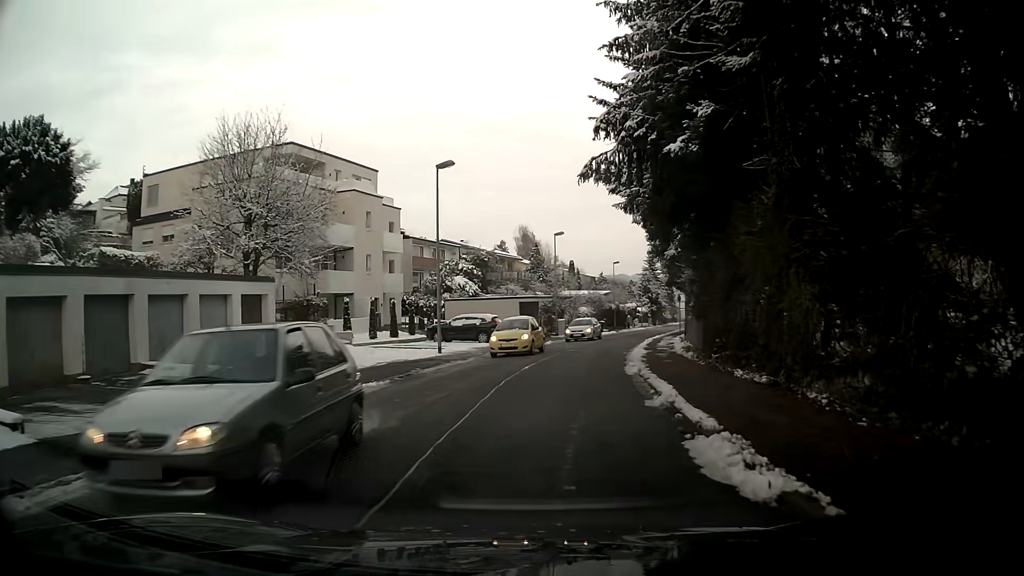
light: Day
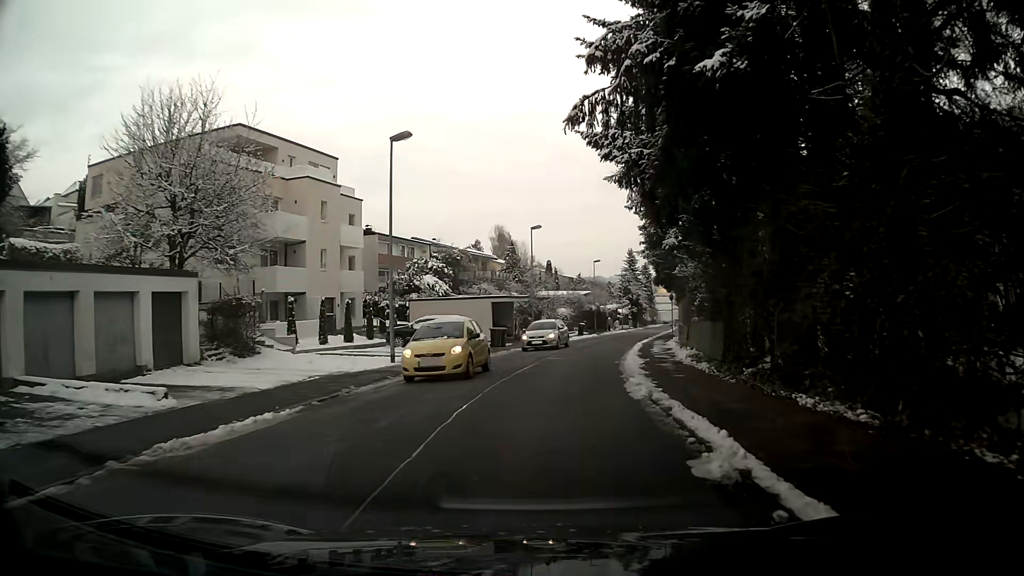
(+0.1, +4.8) m; +2°
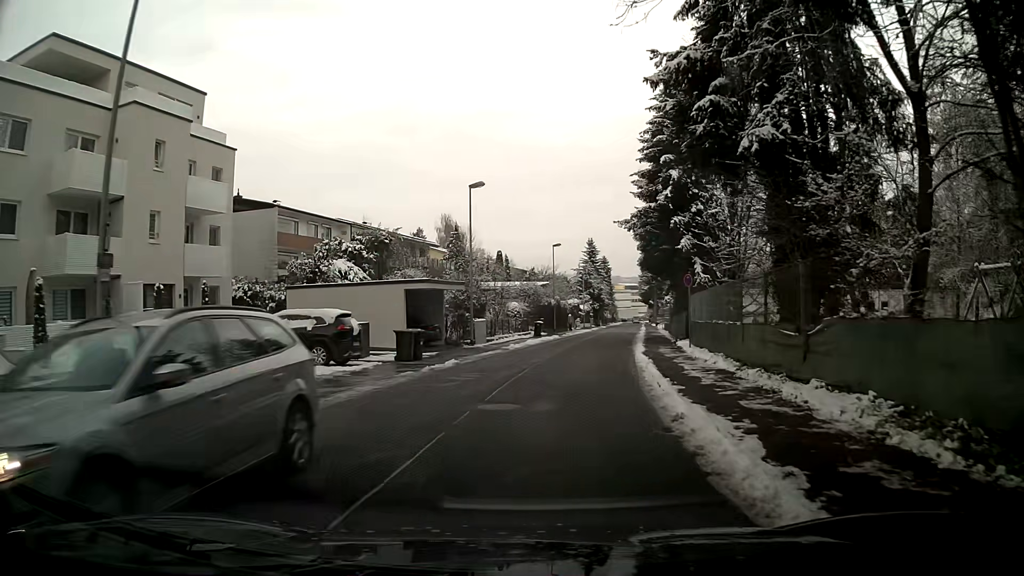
(+0.6, +14.5) m; +4°
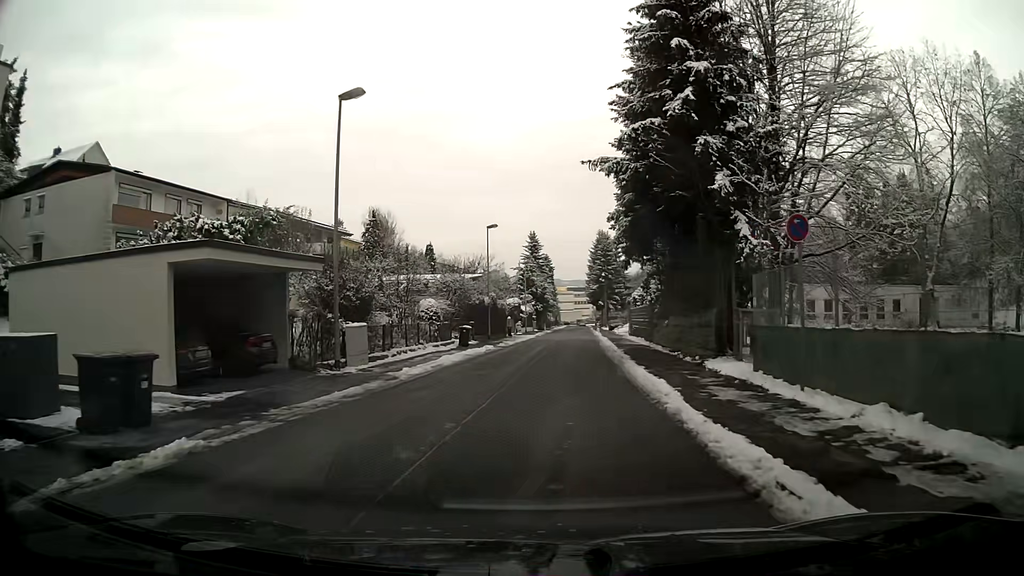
(+0.7, +14.5) m; +5°
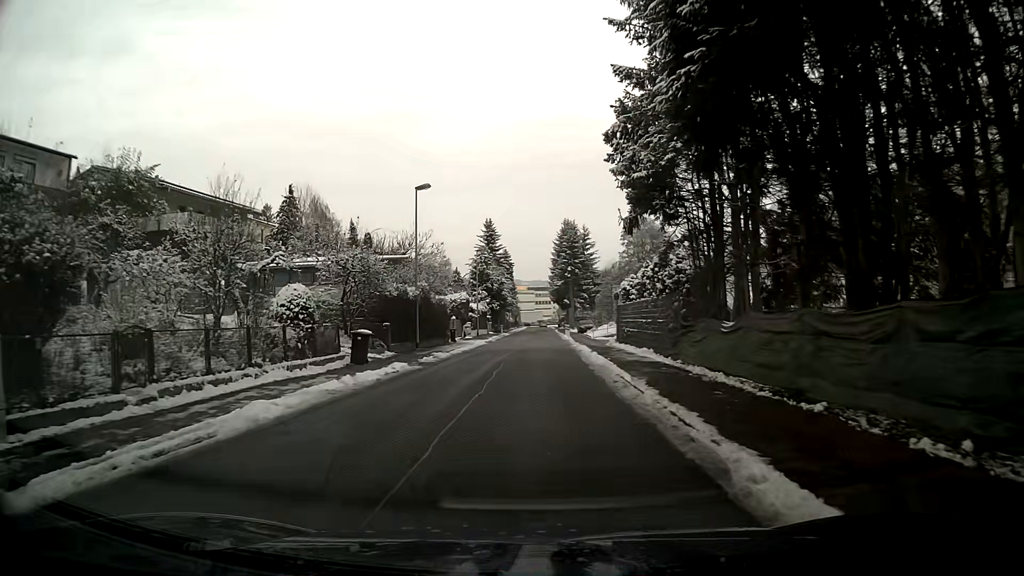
(+0.4, +14.6) m; +2°
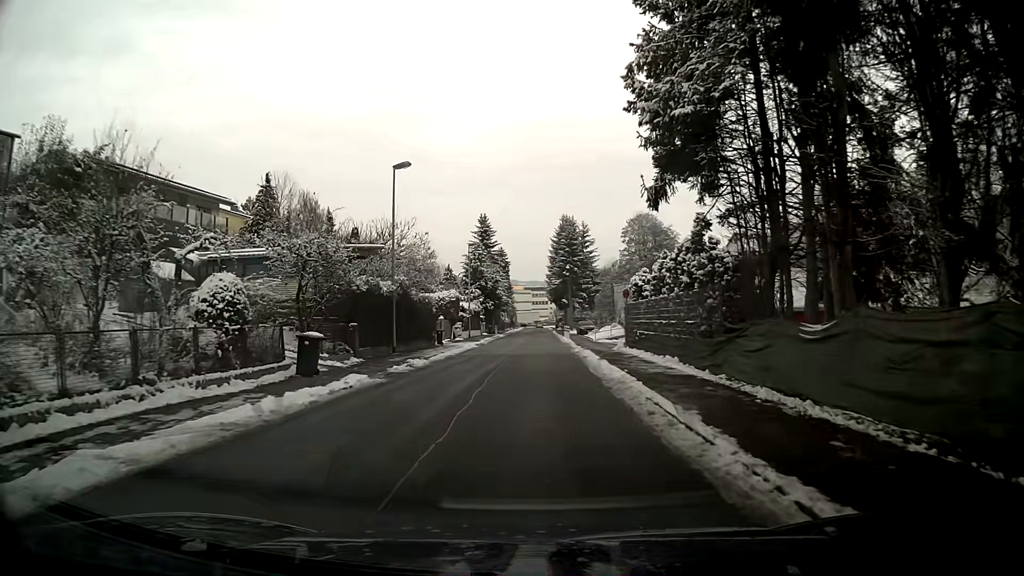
(0.0, +4.9) m; 0°
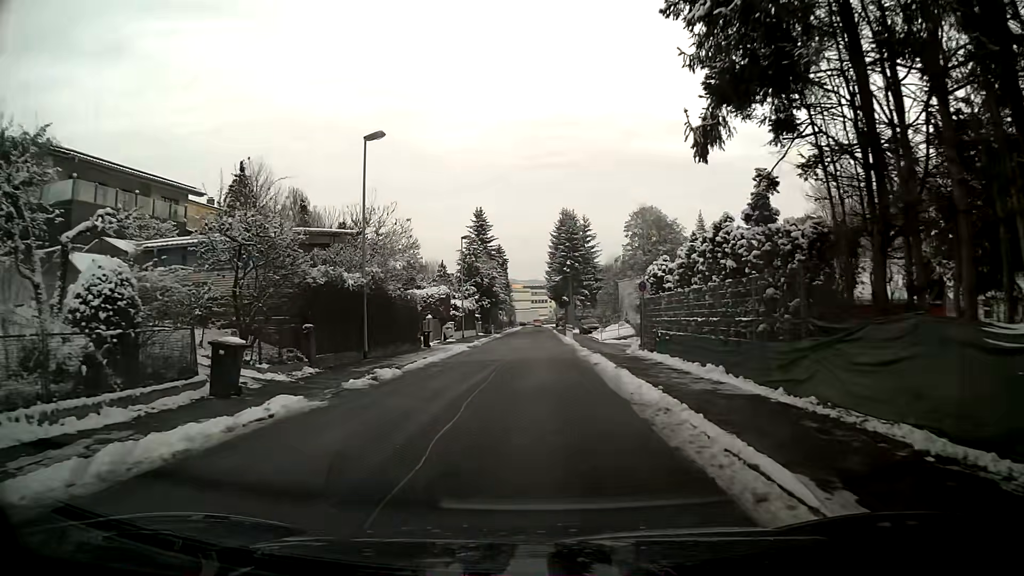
(0.0, +4.9) m; 0°
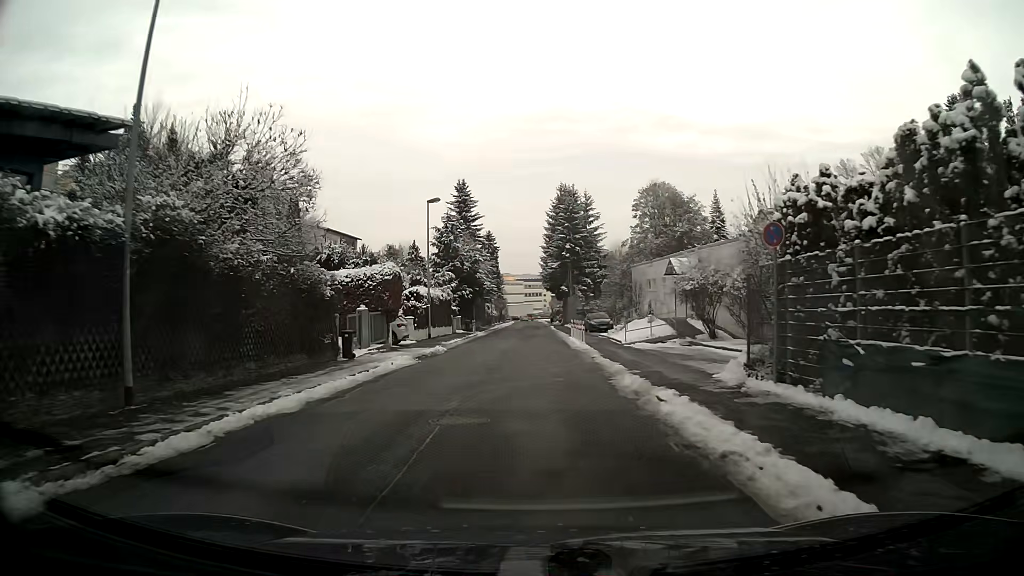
(+0.1, +14.7) m; 0°
